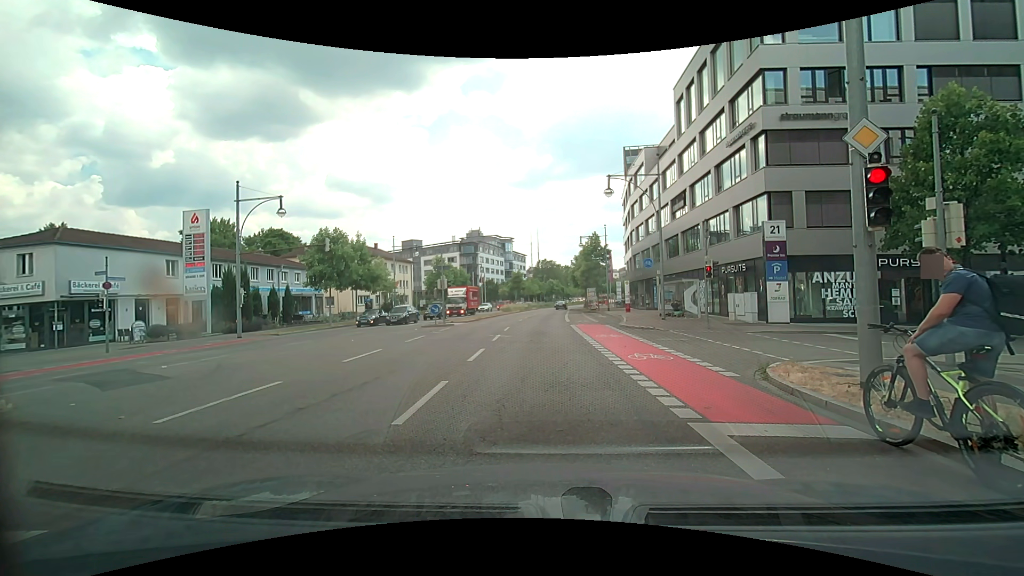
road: primary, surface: asphalt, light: Day
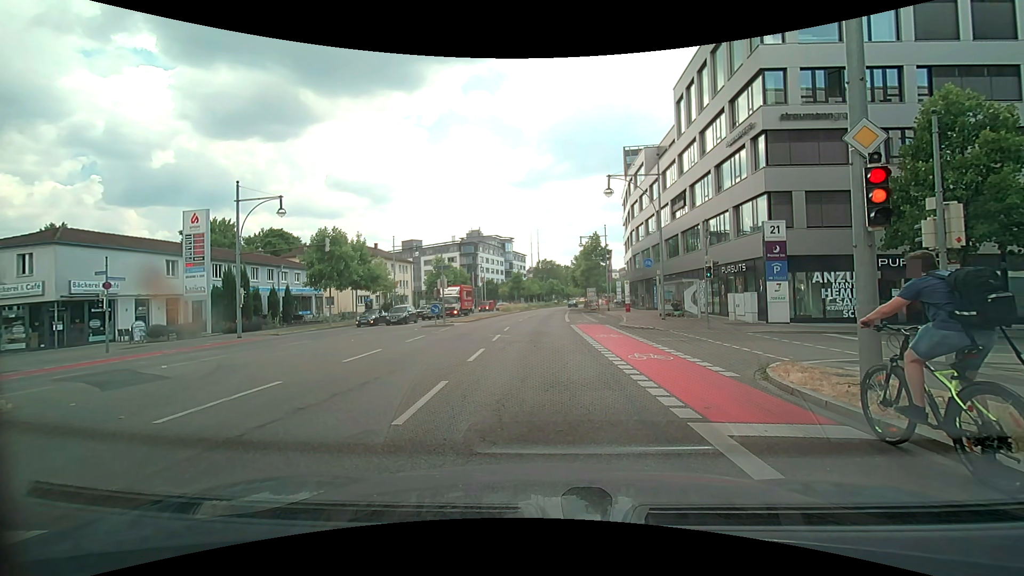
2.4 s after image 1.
(0.0, 0.0) m; 0°
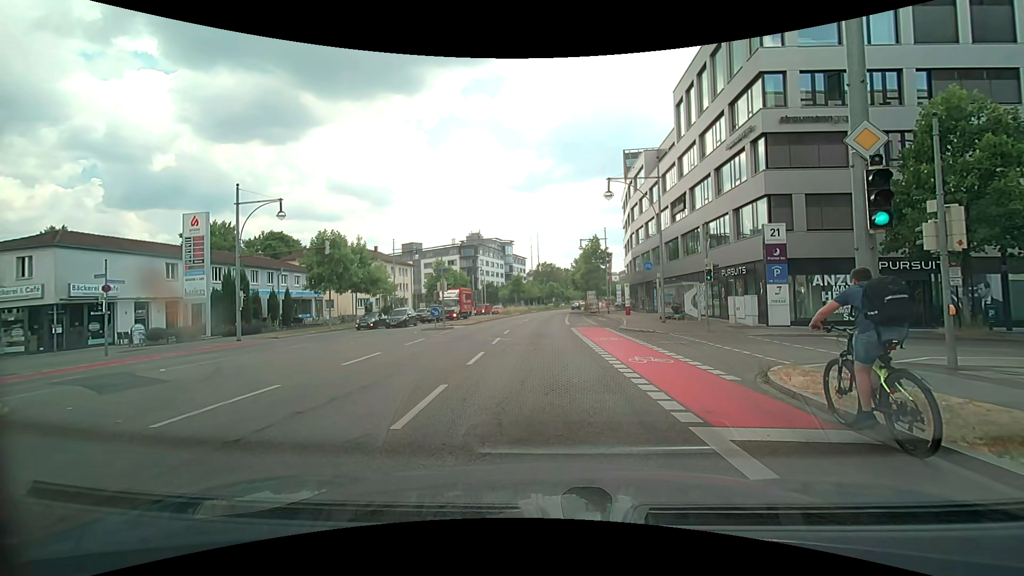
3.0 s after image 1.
(0.0, 0.0) m; 0°
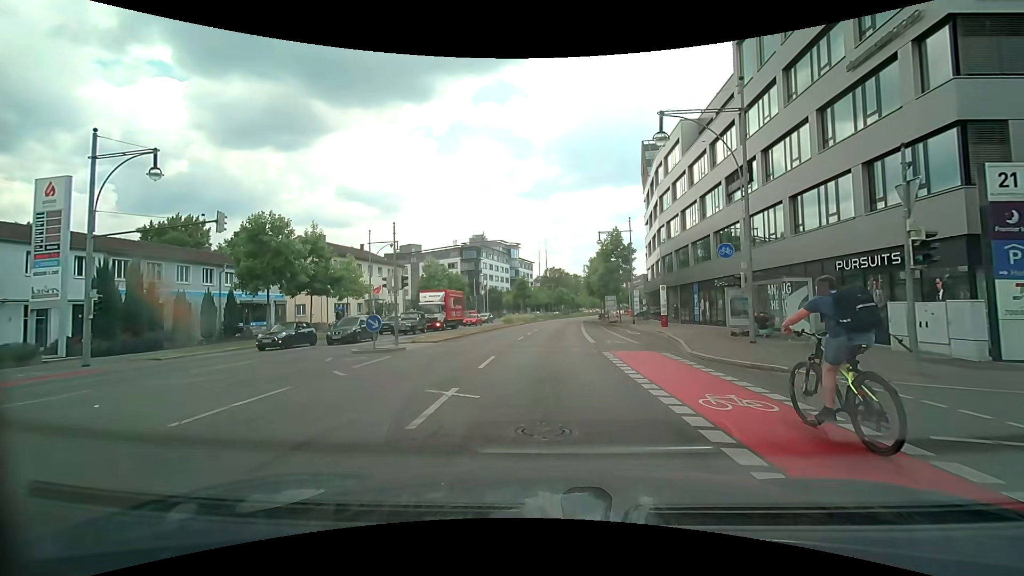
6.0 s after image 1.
(-0.2, +12.6) m; -2°
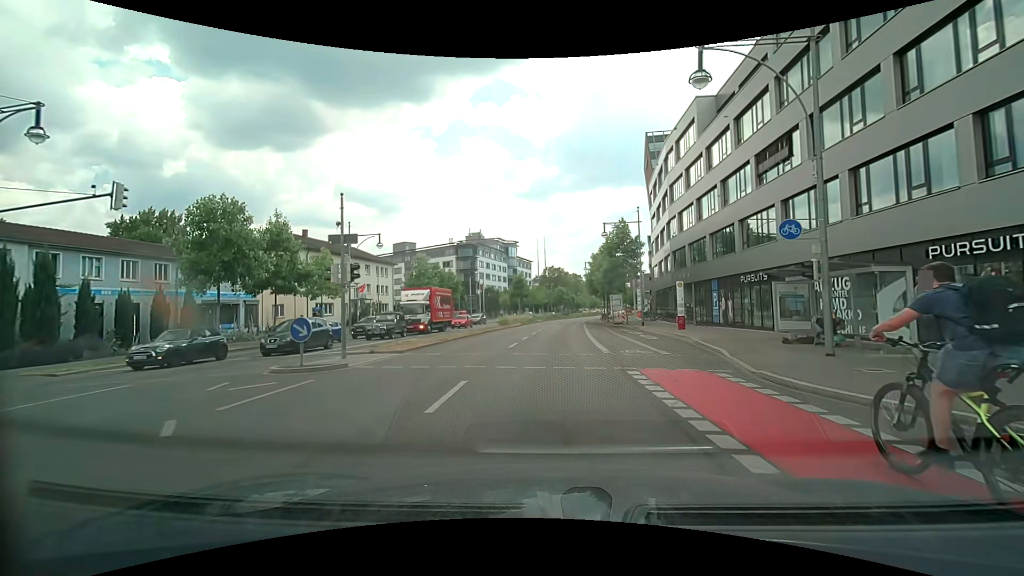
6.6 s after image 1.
(+0.1, +5.3) m; +1°
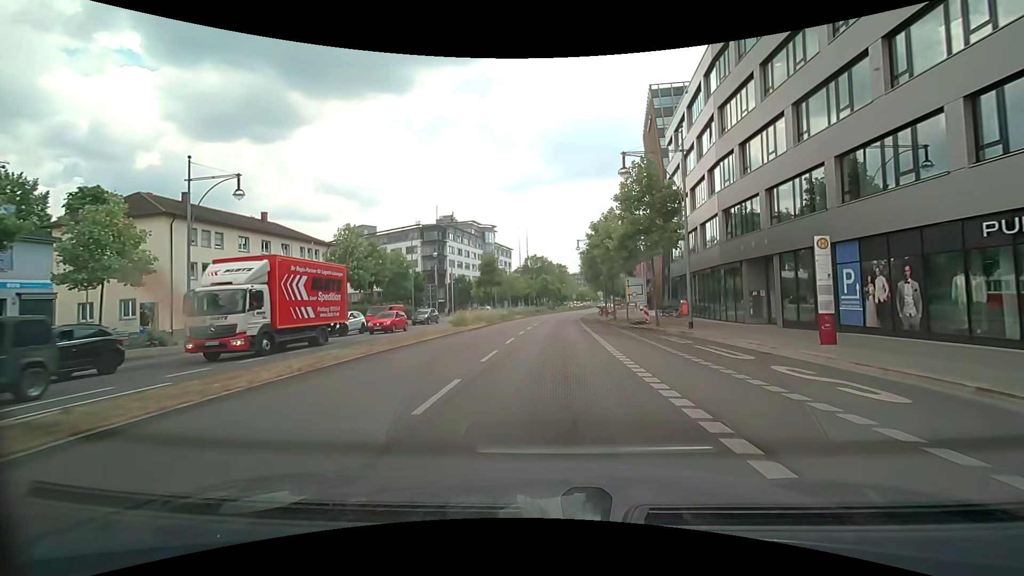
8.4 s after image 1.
(+0.2, +19.0) m; +3°
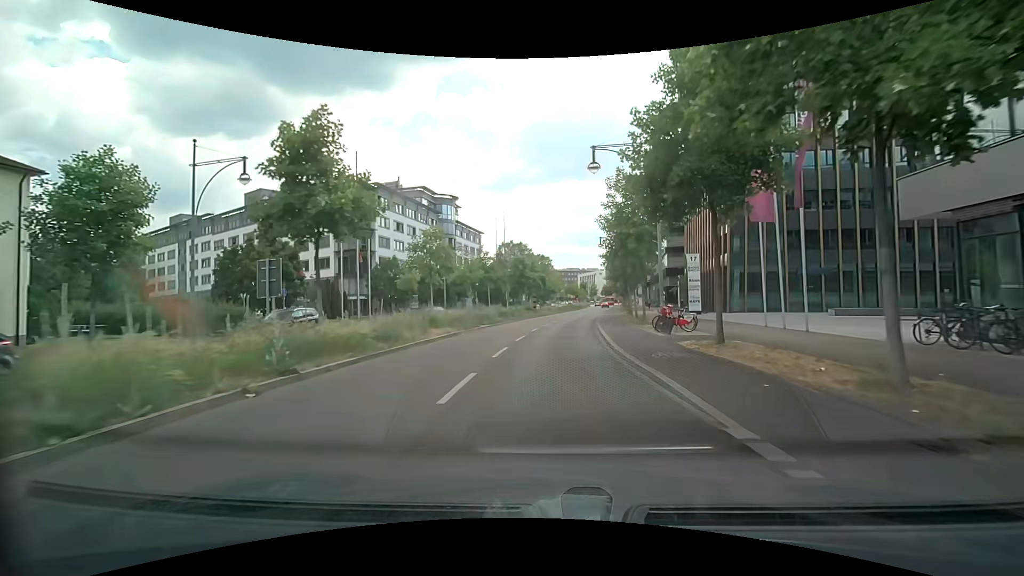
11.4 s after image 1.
(0.0, +35.6) m; 0°
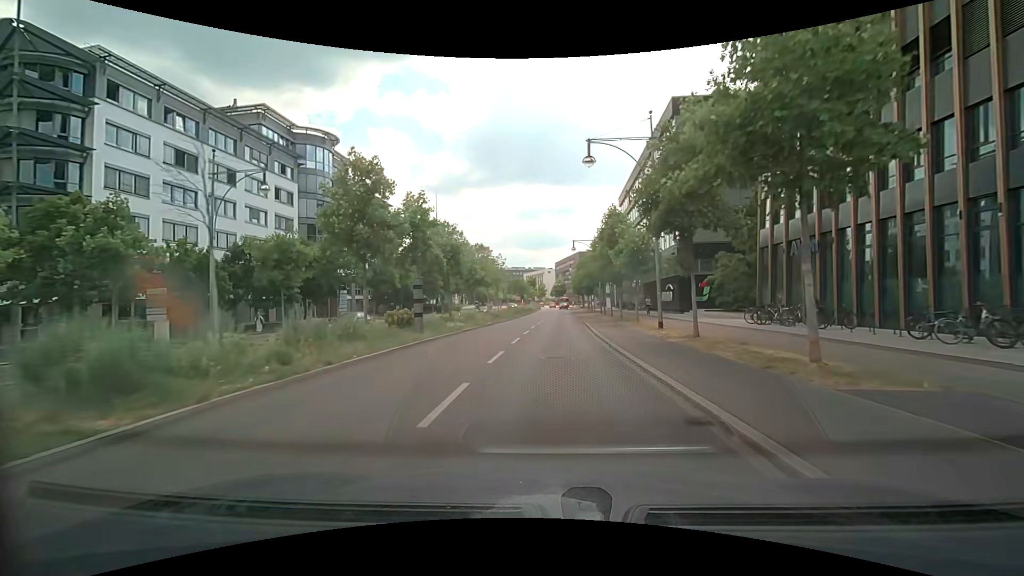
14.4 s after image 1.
(+2.5, +36.8) m; +7°
(0, +10) (0, +20) (+1, +30) (+1, +40) (+1, +50) (+2, +60) (+2, +70) (+3, +80) (+3, +90) (+4, +100) m
